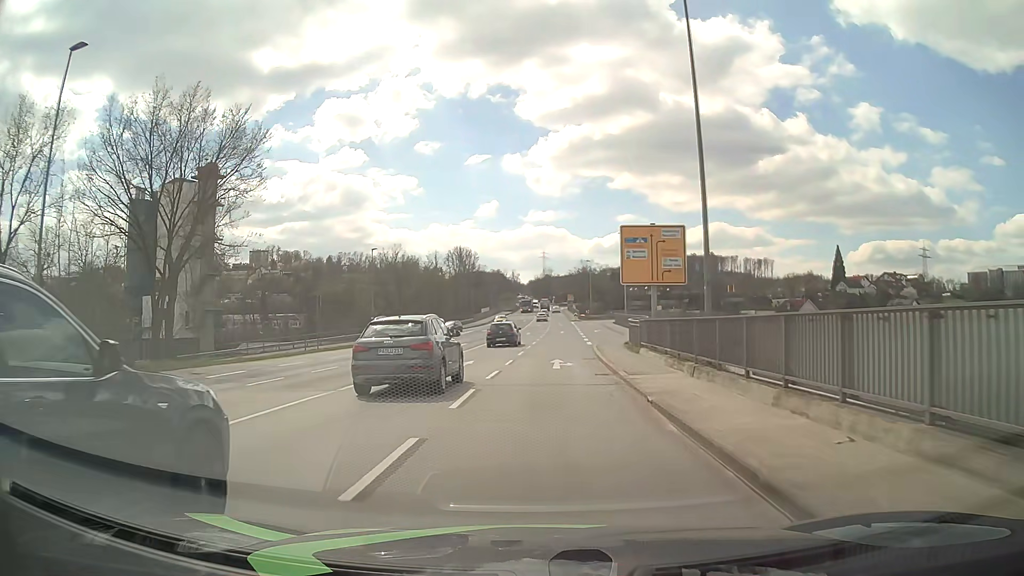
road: primary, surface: asphalt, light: Day
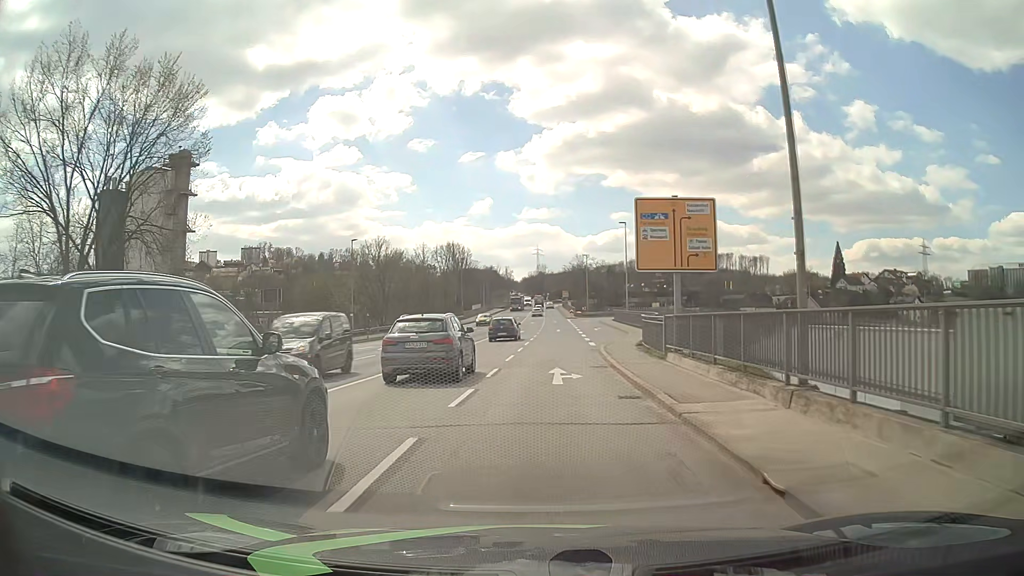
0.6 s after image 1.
(0.0, +6.4) m; +1°
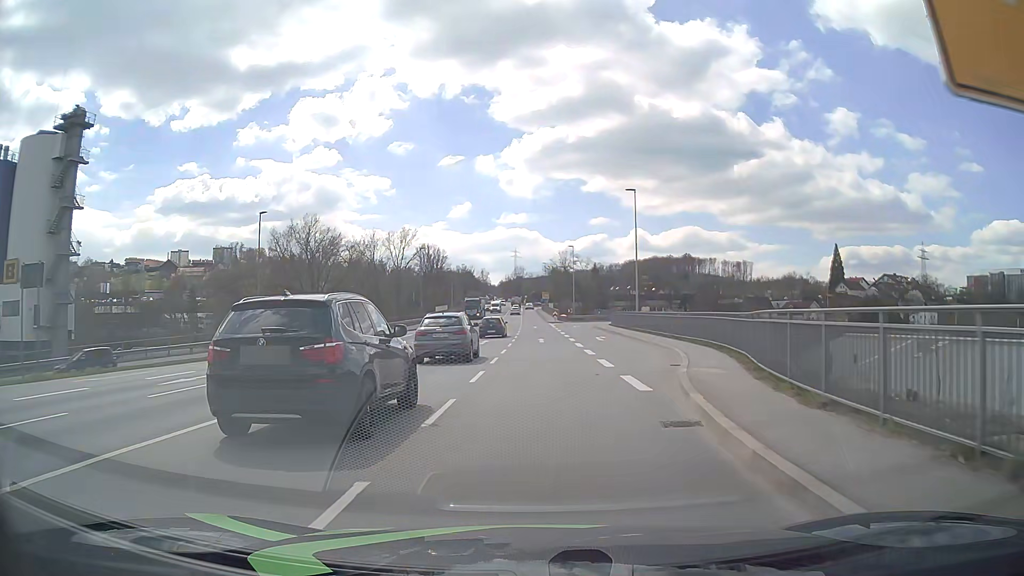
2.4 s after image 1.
(+0.3, +20.4) m; +2°
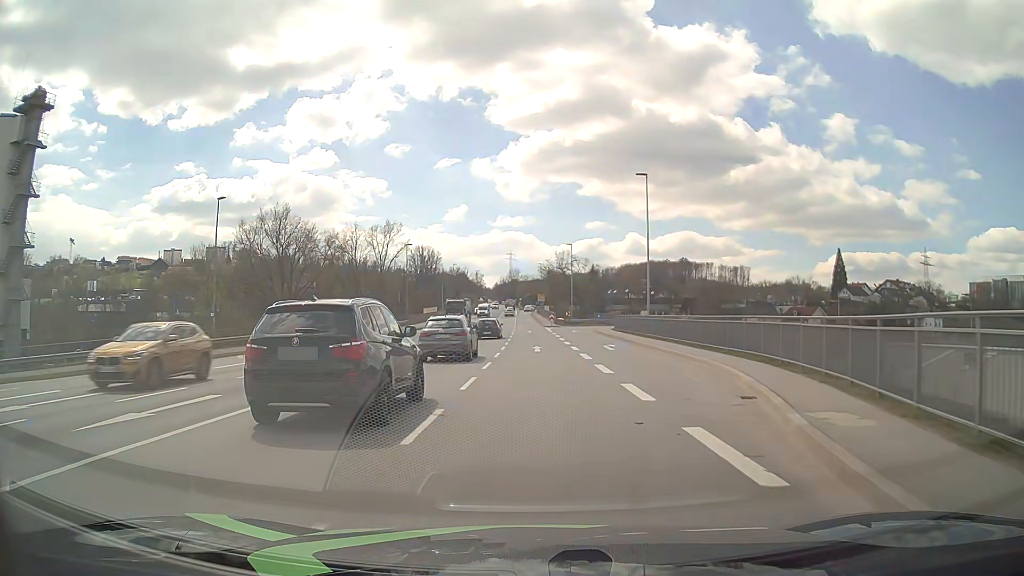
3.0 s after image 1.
(0.0, +7.0) m; +1°
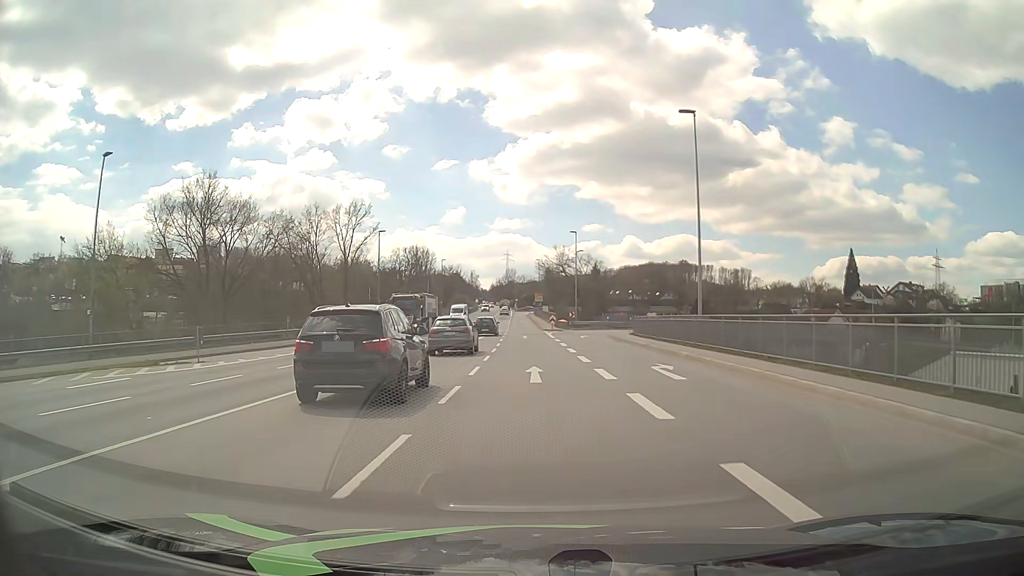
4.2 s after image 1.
(0.0, +14.3) m; 0°
